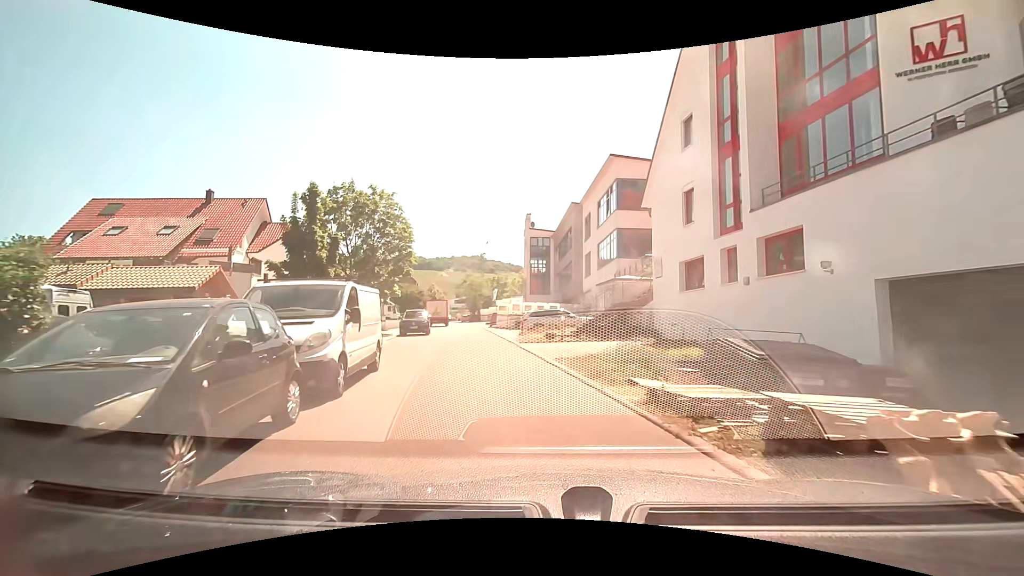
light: Day
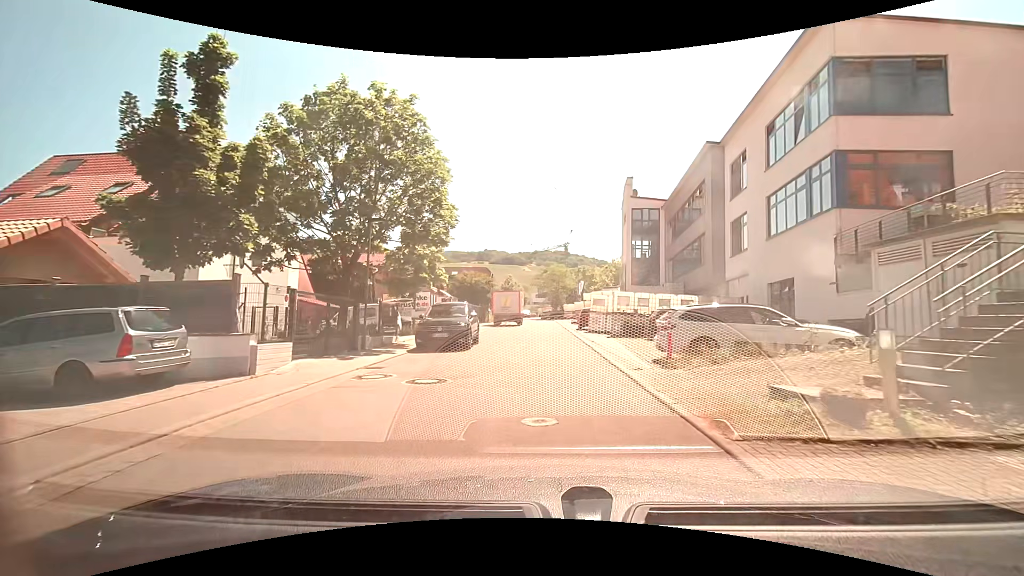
(-1.6, +15.1) m; -8°
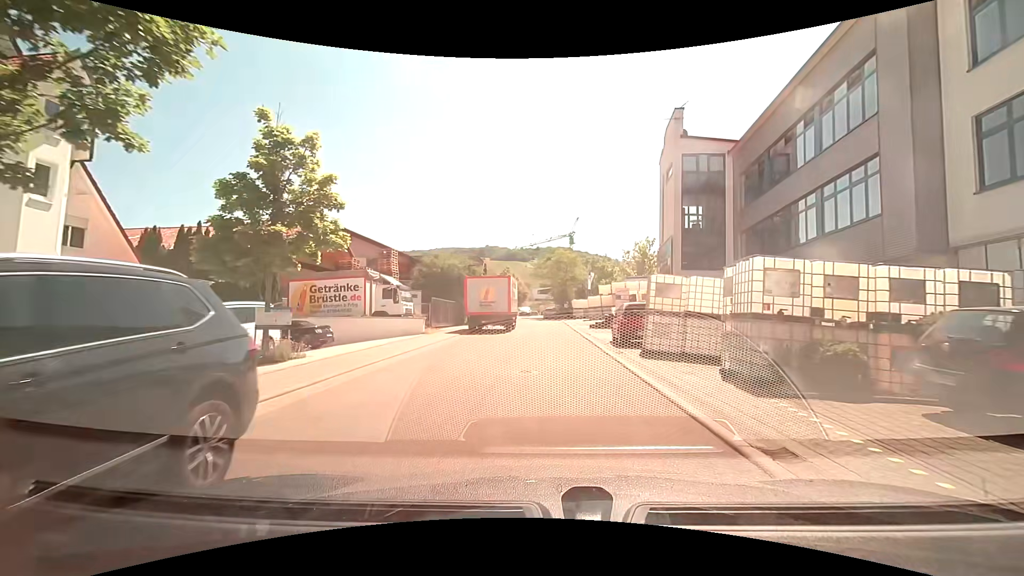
(-0.3, +16.2) m; 0°
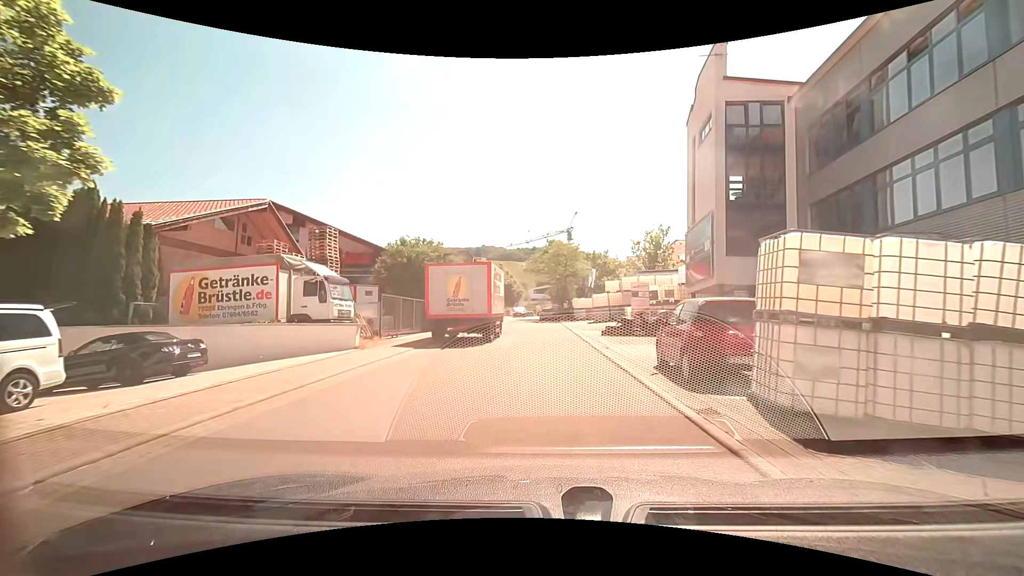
(-0.1, +8.2) m; 0°
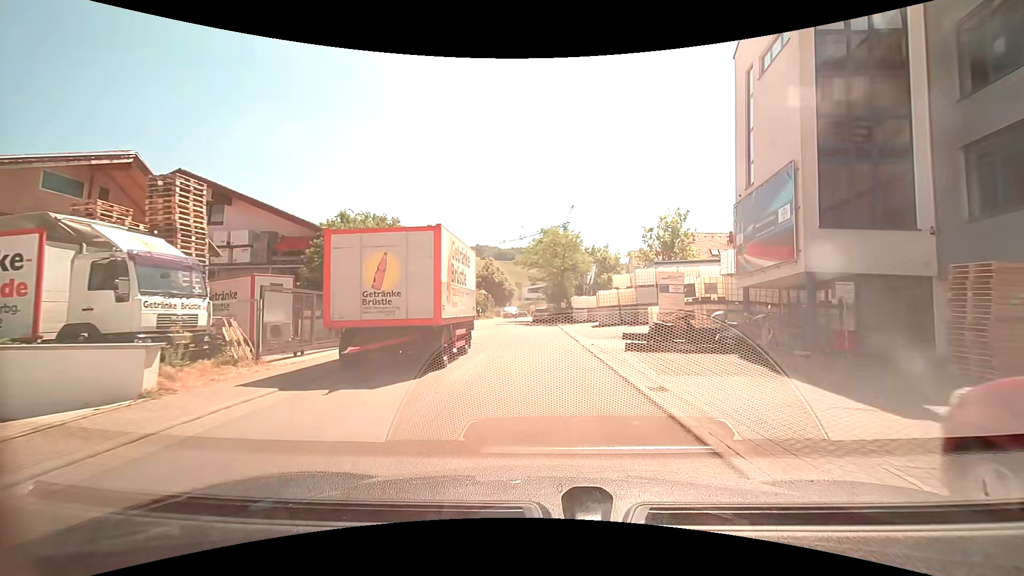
(0.0, +8.3) m; +1°
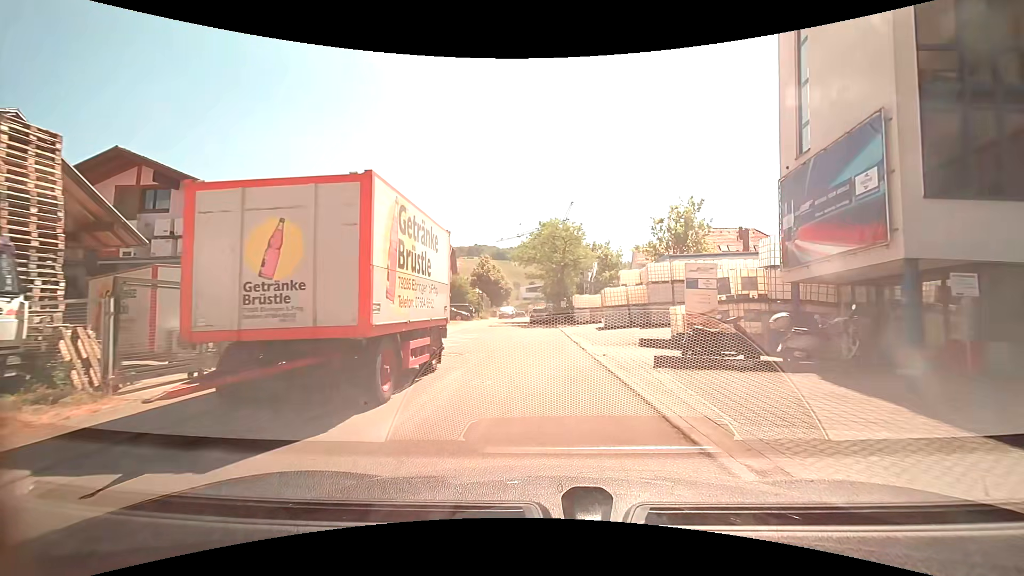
(0.0, +4.1) m; 0°
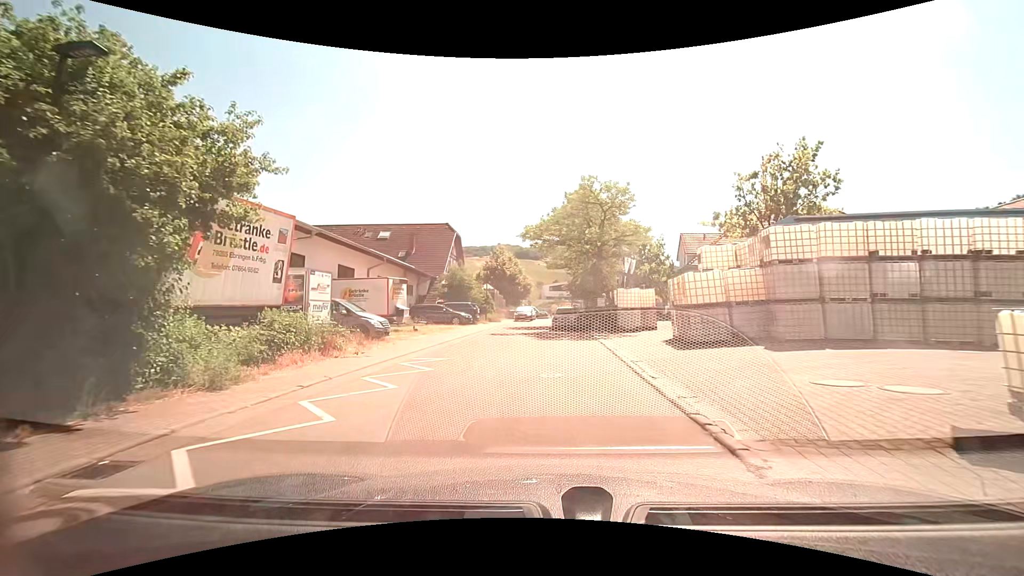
(-0.2, +12.1) m; -1°
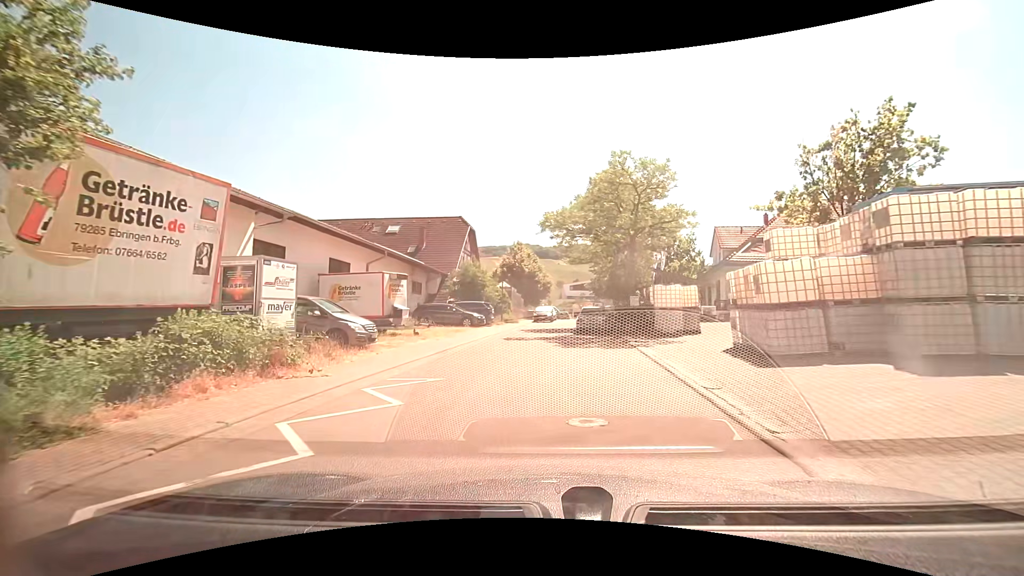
(-0.2, +3.9) m; -2°
